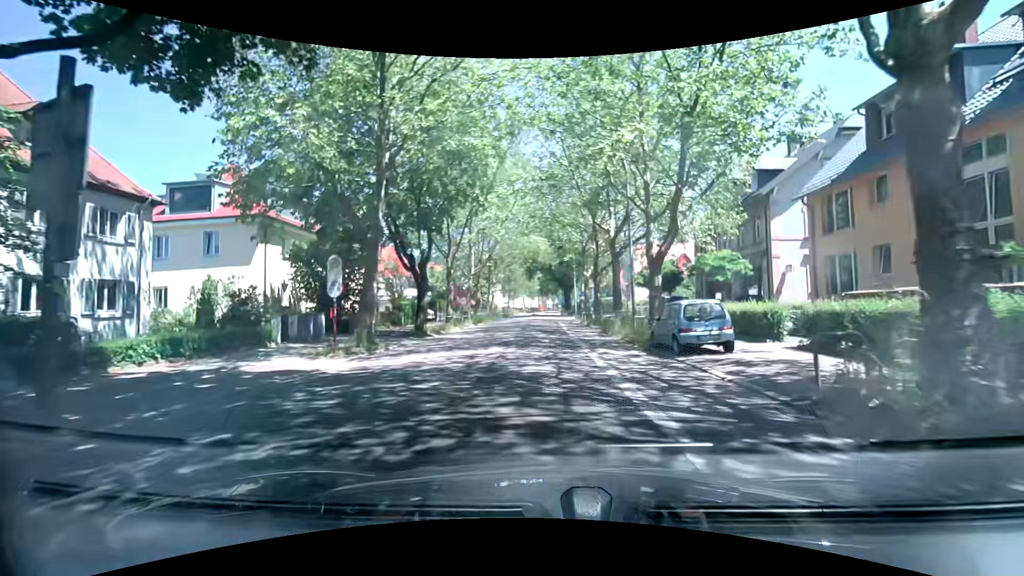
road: secondary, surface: asphalt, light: Day
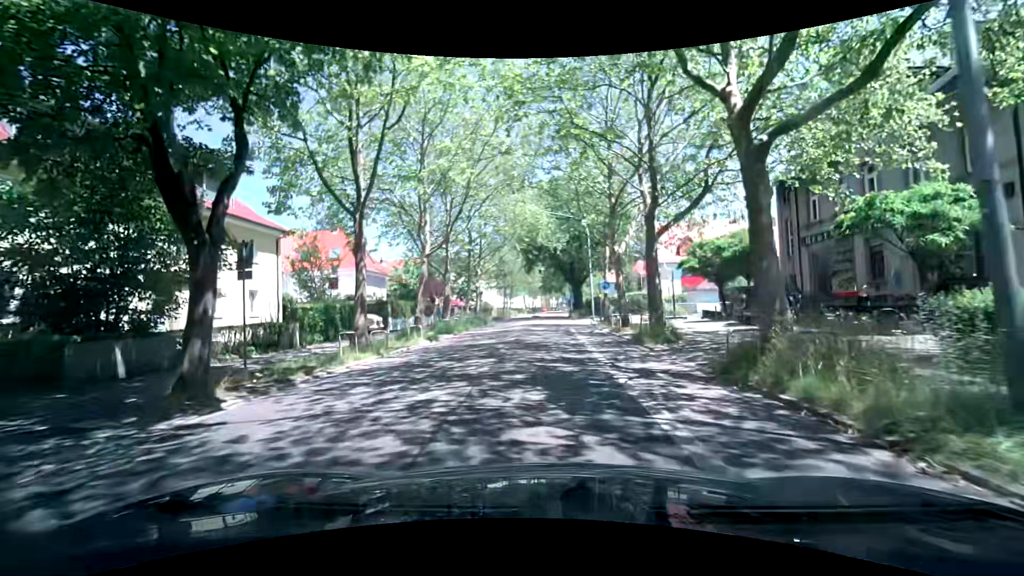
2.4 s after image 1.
(+0.1, +17.9) m; +1°
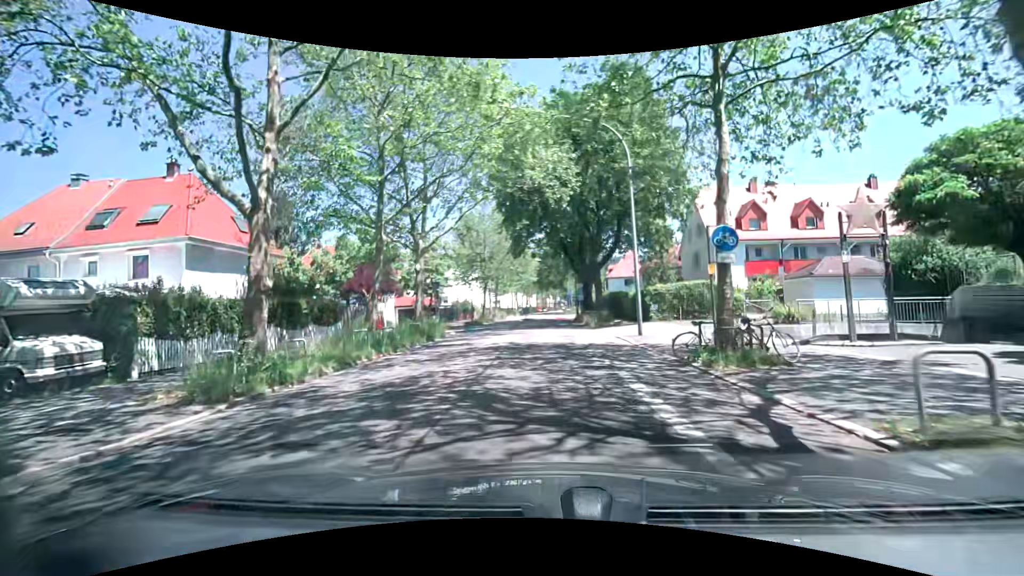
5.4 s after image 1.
(-0.2, +22.3) m; -1°
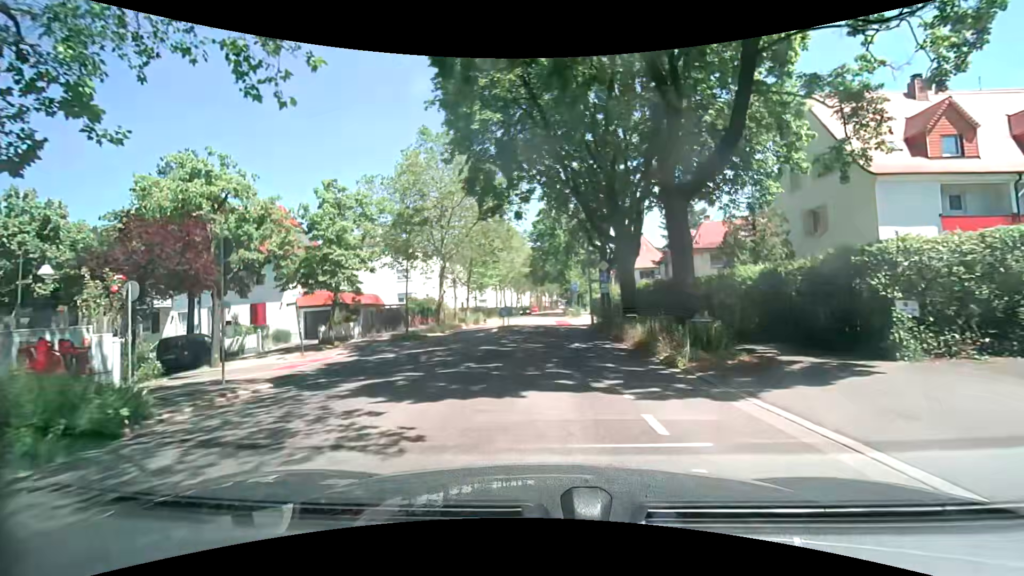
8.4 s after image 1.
(+0.5, +22.3) m; +2°
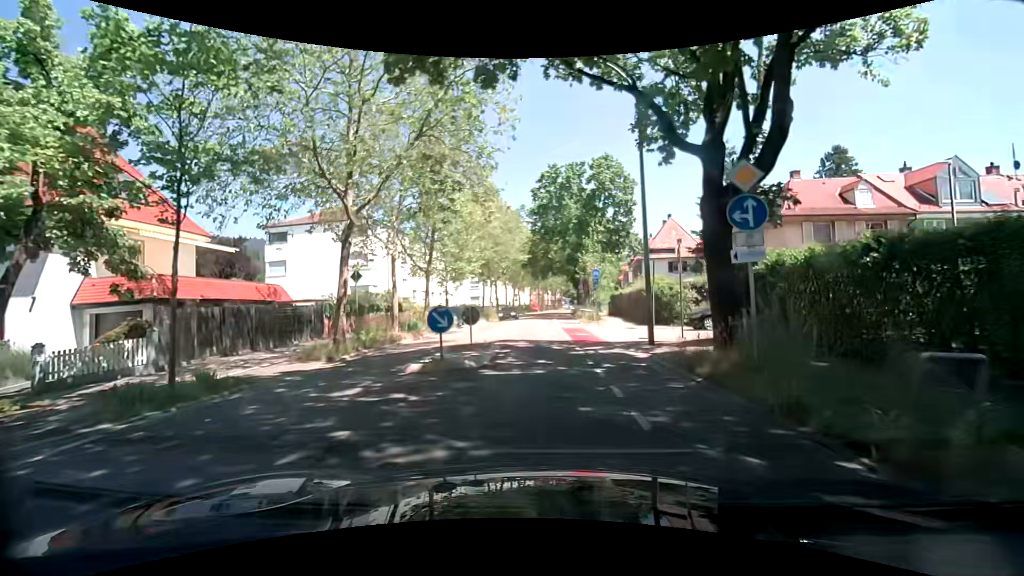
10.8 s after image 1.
(-0.3, +17.9) m; -1°
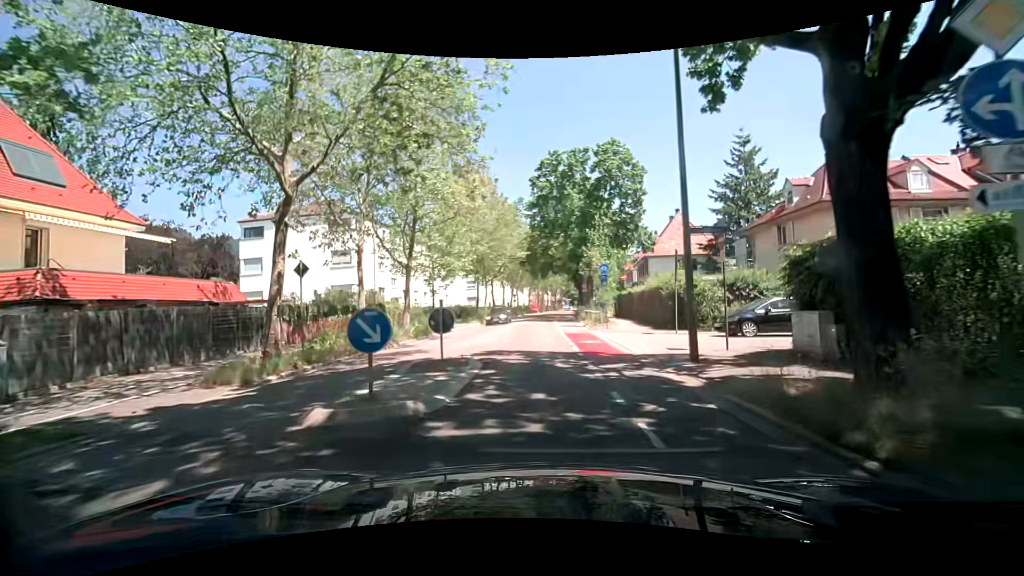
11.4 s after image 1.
(0.0, +4.5) m; 0°
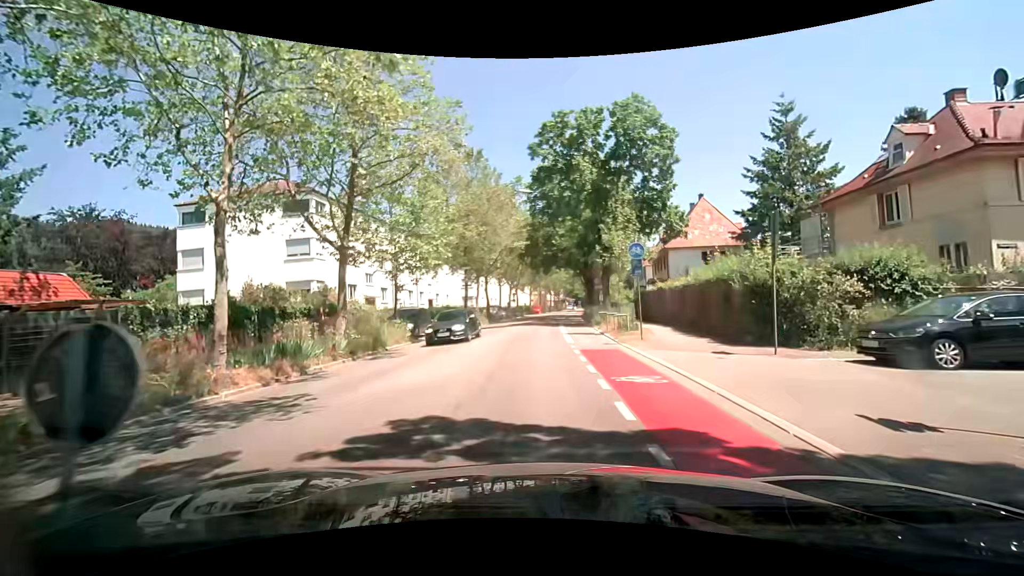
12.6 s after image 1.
(0.0, +9.0) m; -1°
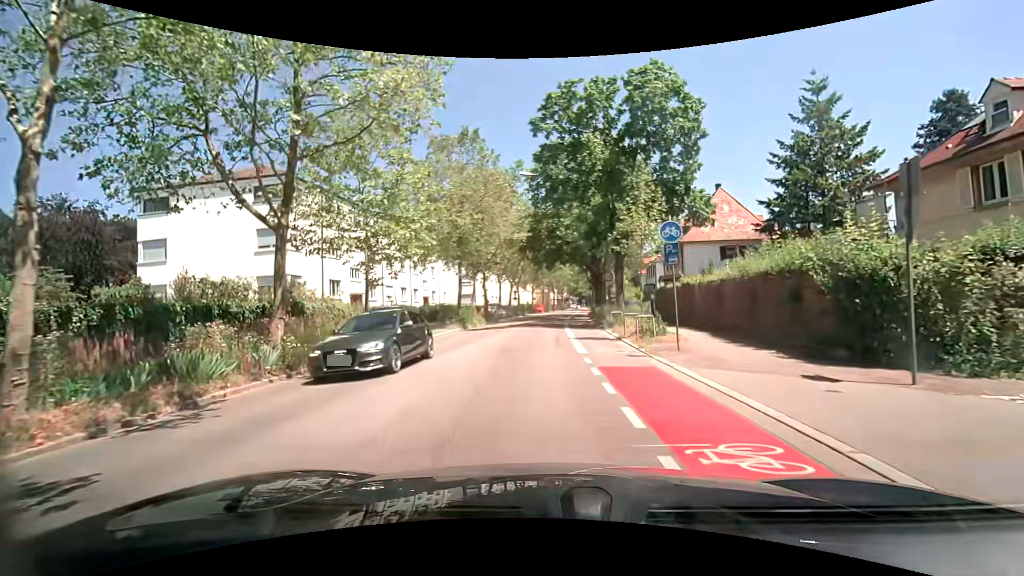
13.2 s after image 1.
(0.0, +4.5) m; +1°
(0, +10) (-1, +20) (-1, +30) (0, +40) (0, +50) (0, +60) (+1, +70) (+1, +80) (+2, +90) (+4, +100) m
